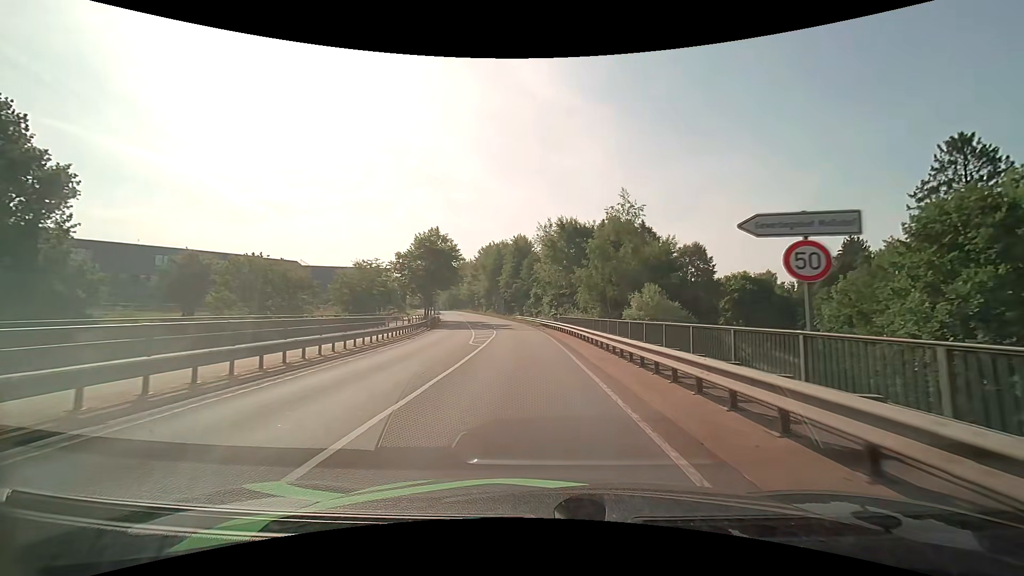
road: secondary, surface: asphalt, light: Day
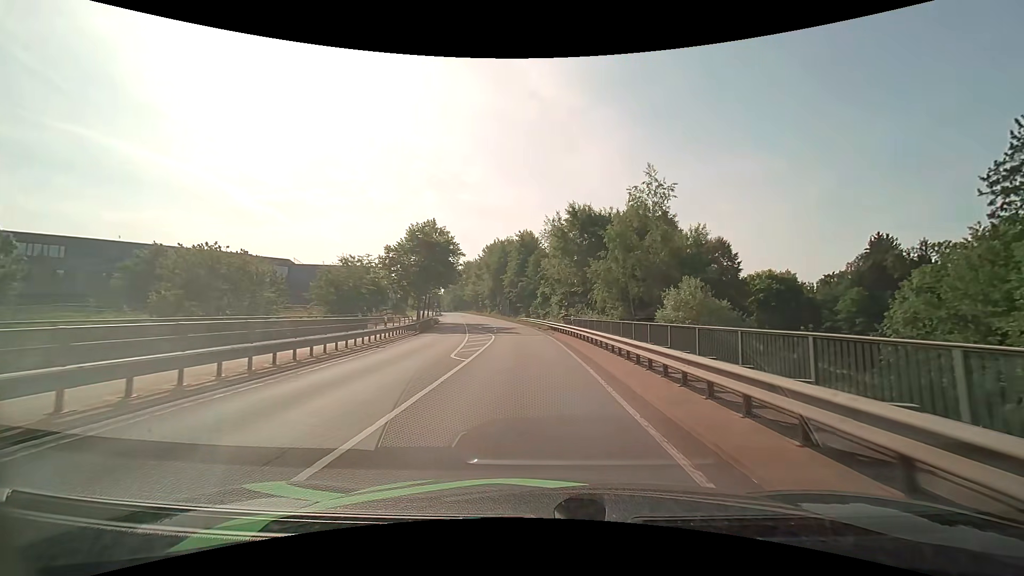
(-0.1, +7.0) m; -1°
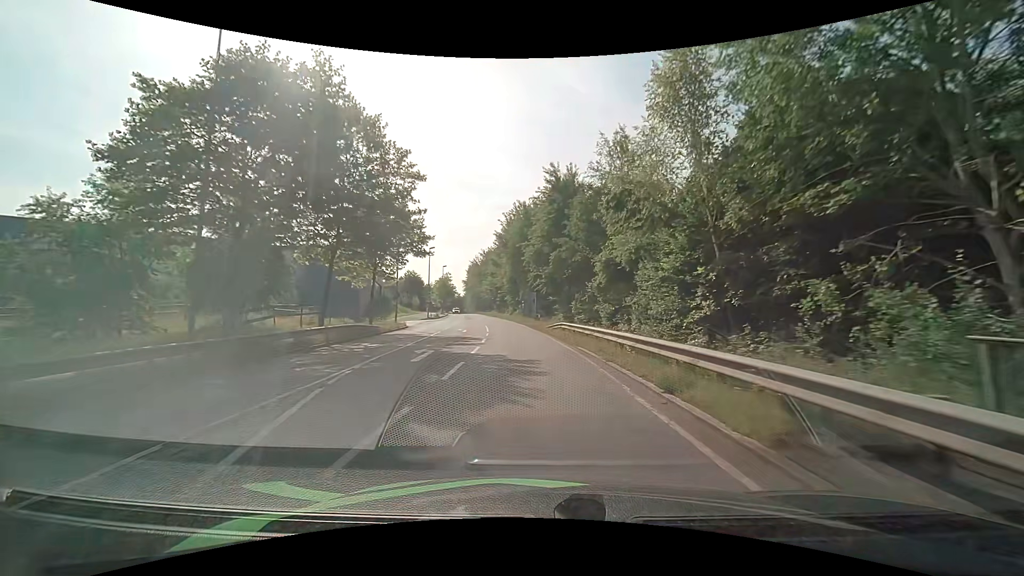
(-1.1, +36.1) m; -3°
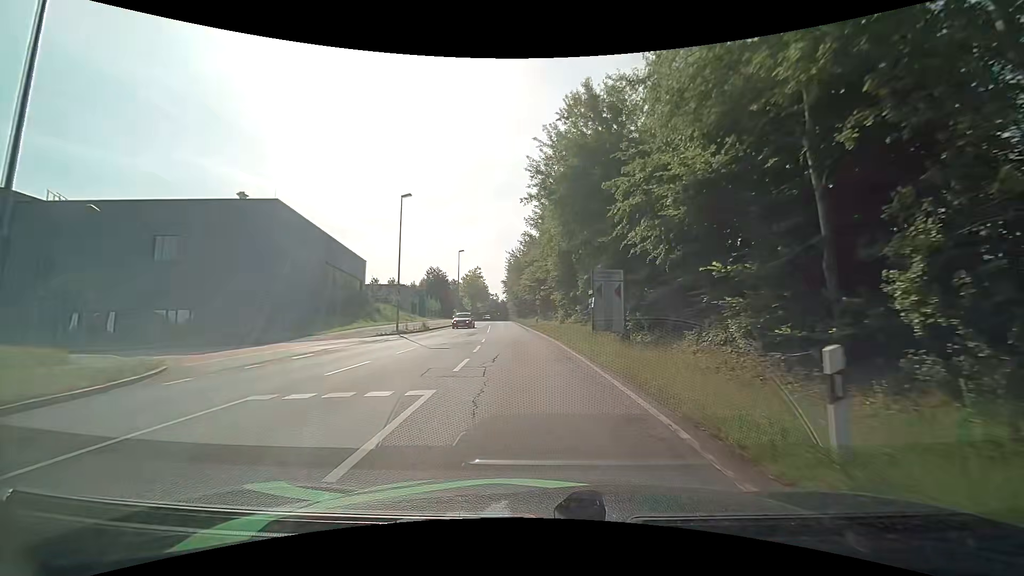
(-2.0, +36.1) m; -6°
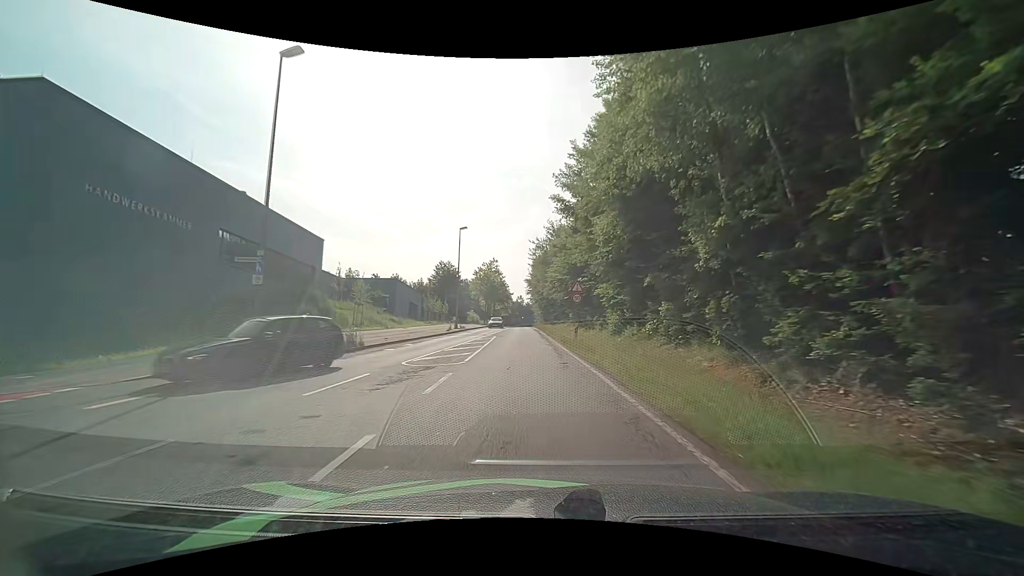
(-0.7, +21.4) m; -5°
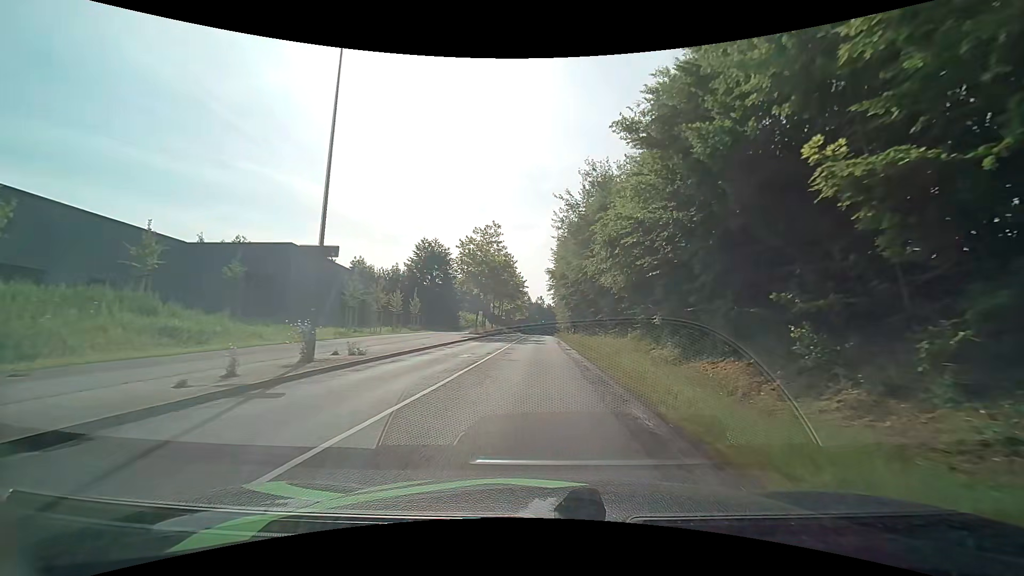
(-0.1, +35.5) m; -1°
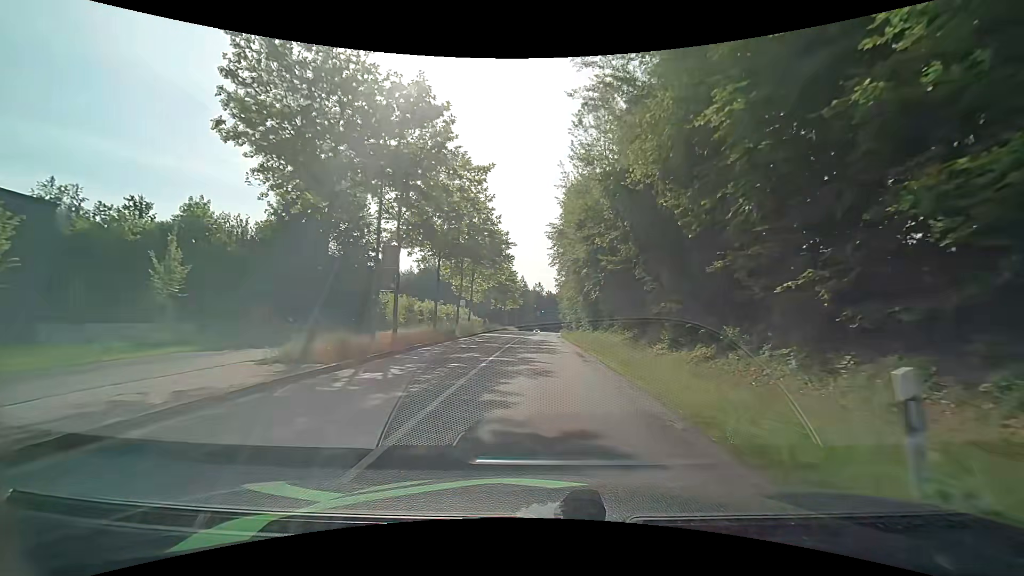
(+0.1, +36.2) m; +1°
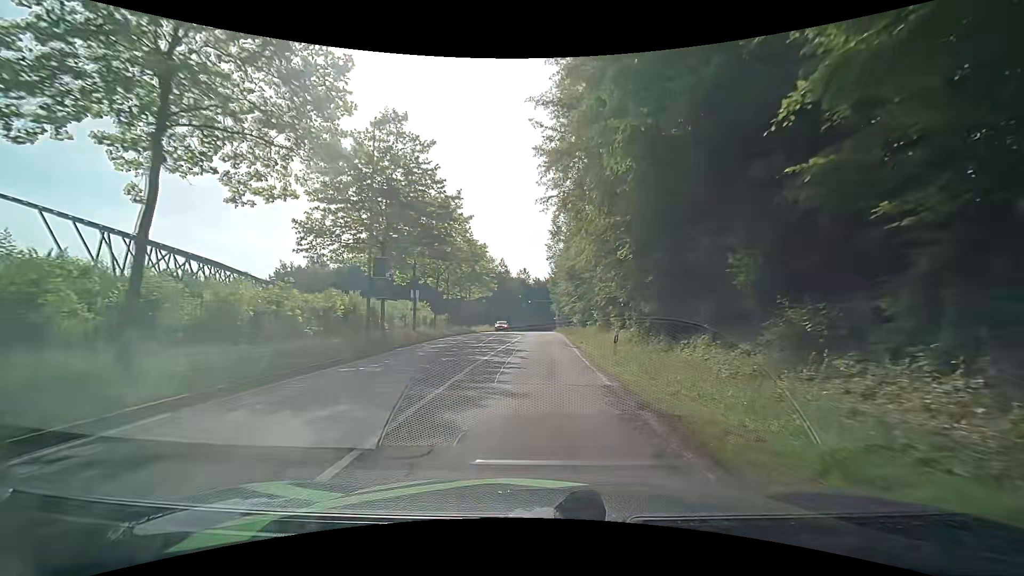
(0.0, +37.4) m; +1°
(0, +10) (0, +20) (0, +30) (0, +40) (0, +50) (+1, +60) (+1, +70) (+1, +80) (+1, +90) (+1, +100) m
